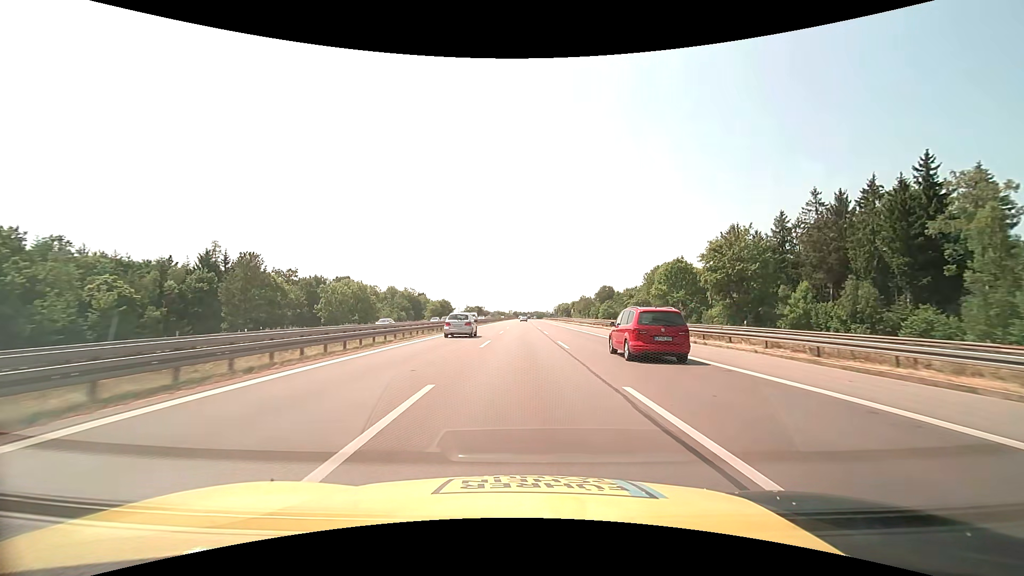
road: motorway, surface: asphalt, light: Day
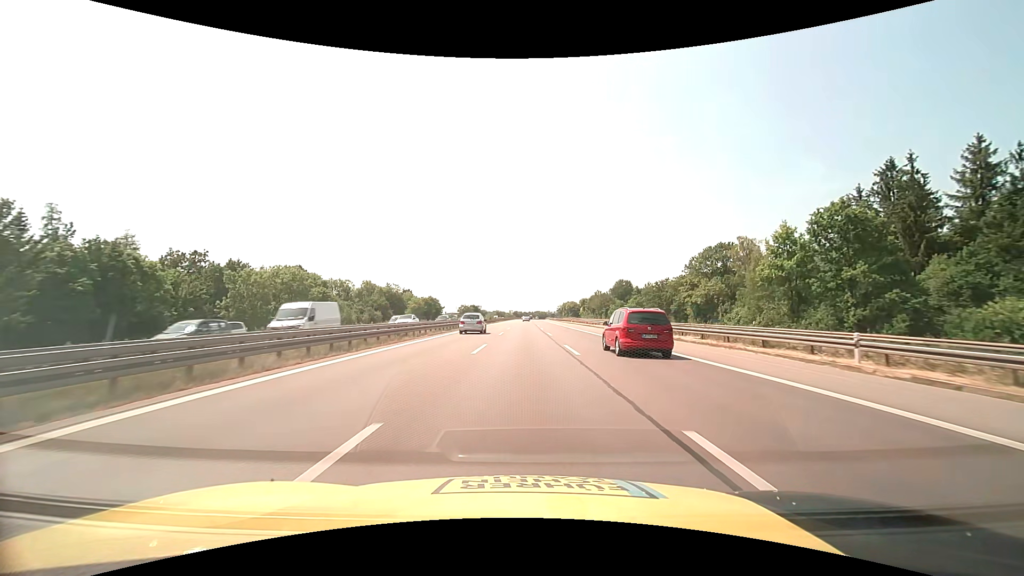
(0.0, +39.8) m; 0°
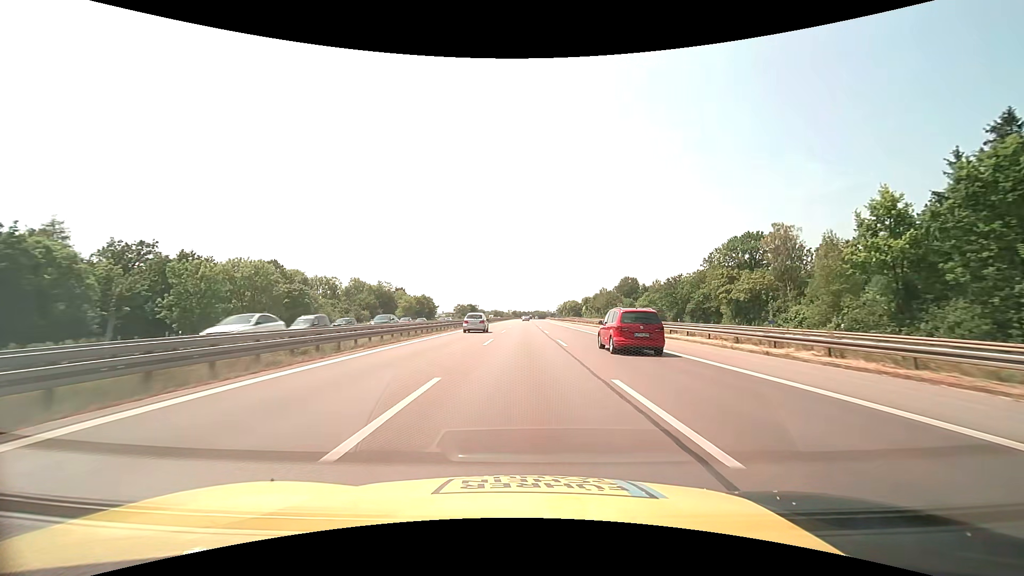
(0.0, +13.3) m; 0°
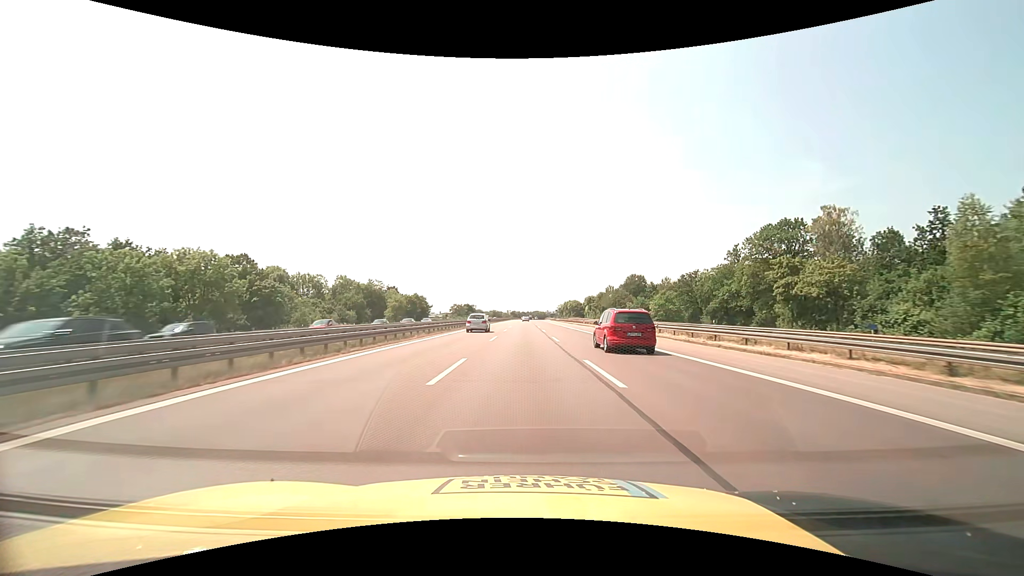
(0.0, +13.3) m; 0°
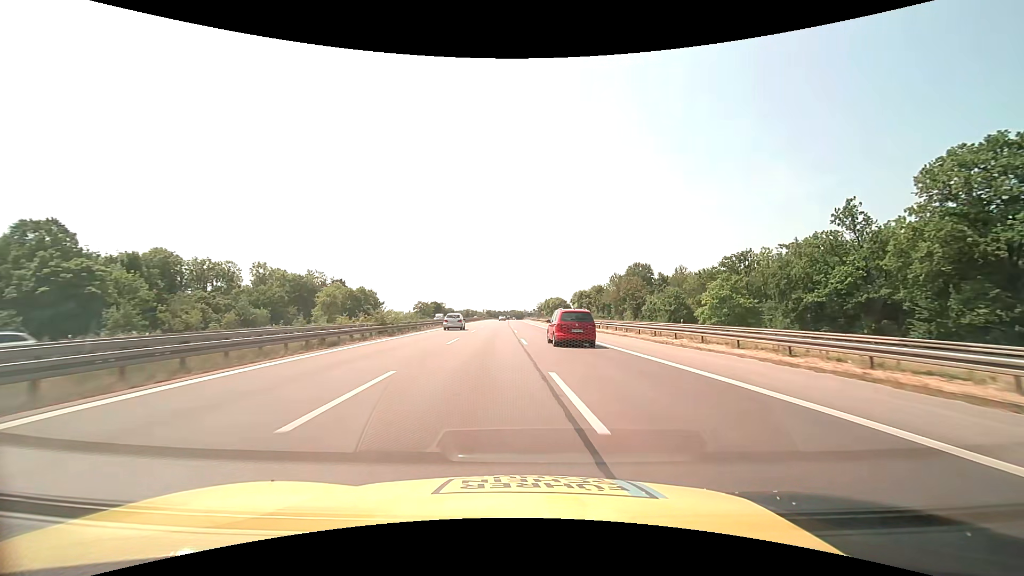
(+0.7, +39.8) m; +2°
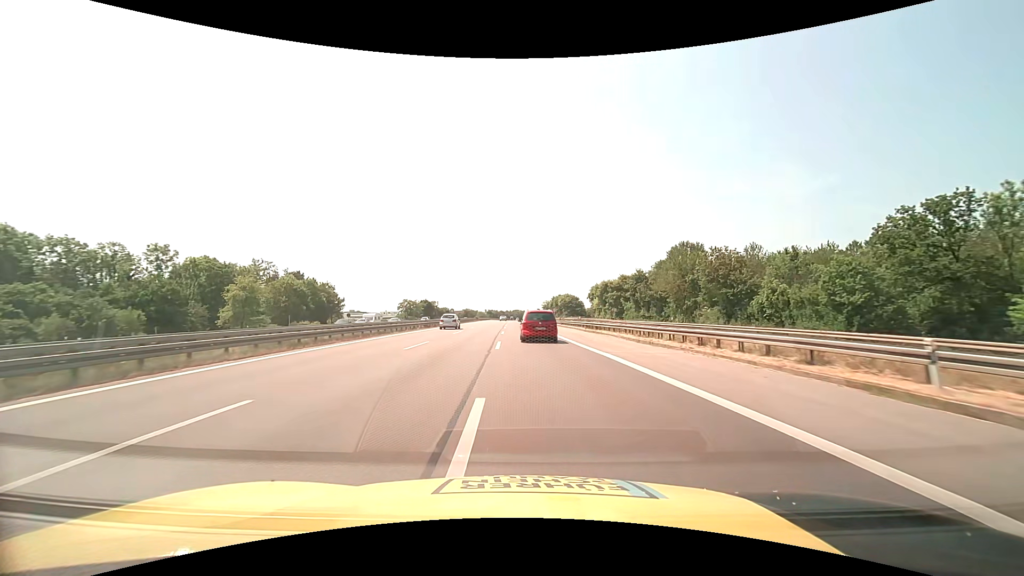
(+0.2, +39.7) m; 0°
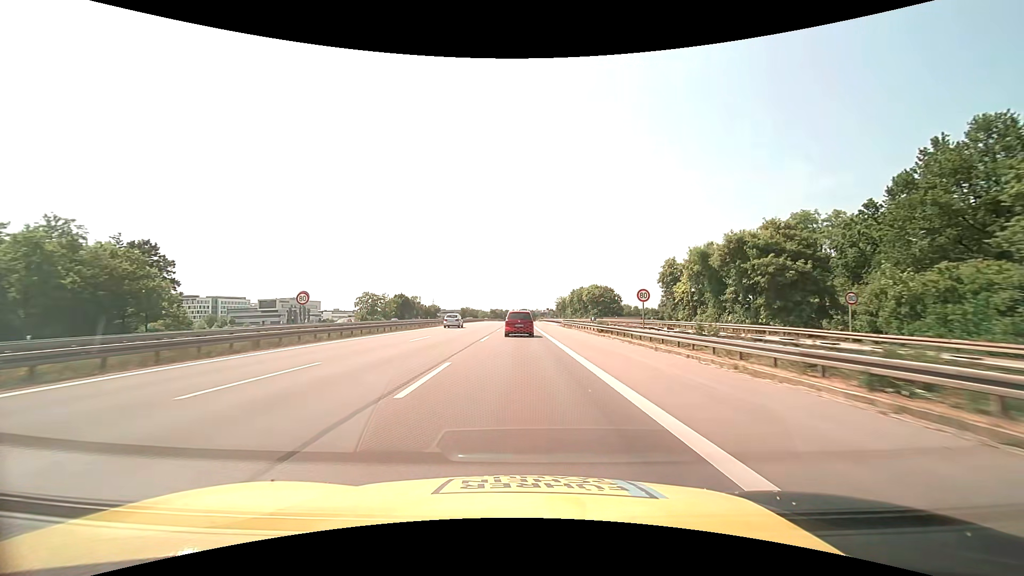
(-0.4, +66.2) m; -1°
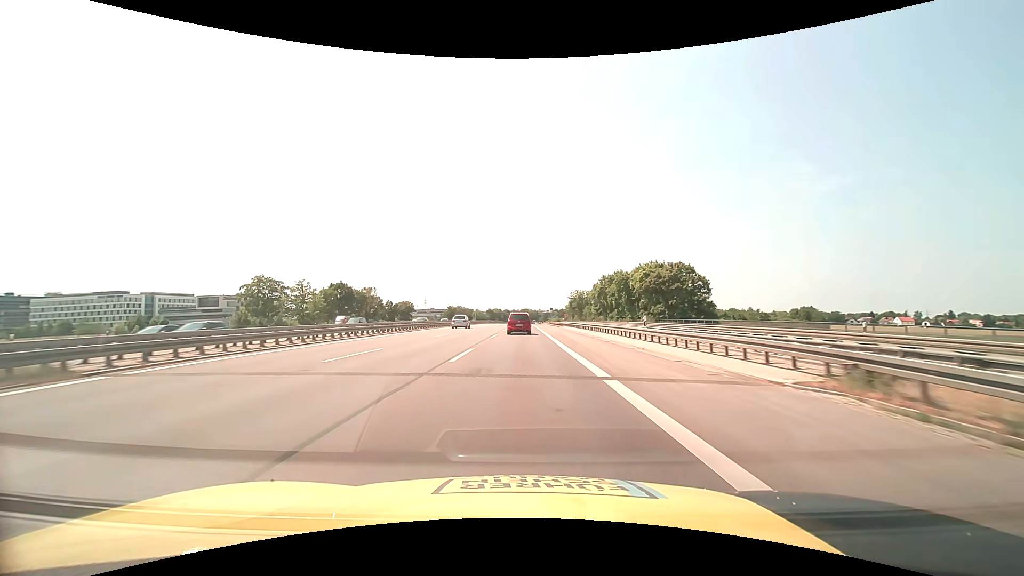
(-0.5, +66.2) m; 0°
(0, +10) (0, +20) (0, +30) (0, +40) (0, +50) (0, +60) (0, +70) (0, +80) (0, +90) (0, +100) m
